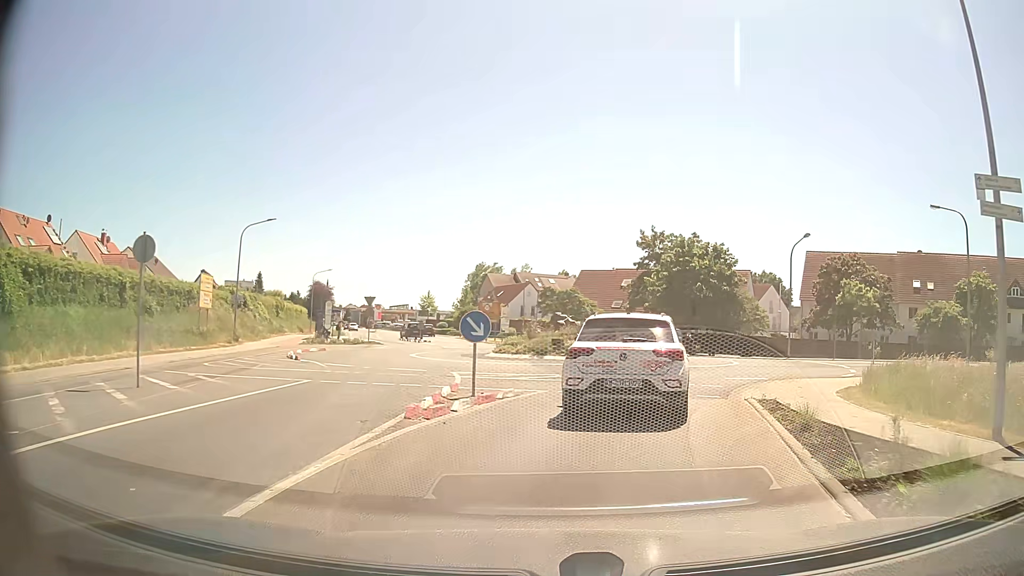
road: tertiary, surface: asphalt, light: Day
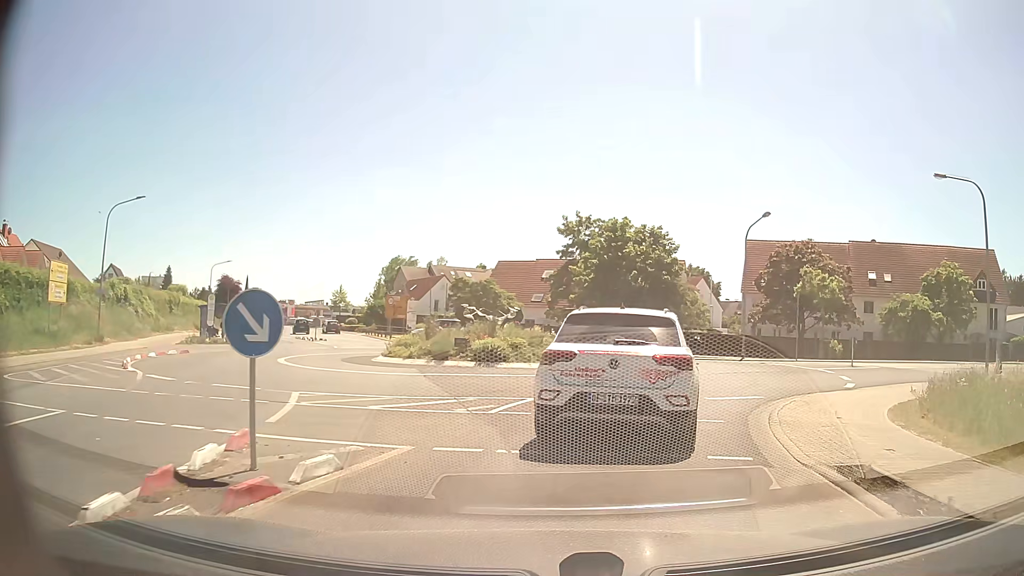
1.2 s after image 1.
(+0.4, +6.6) m; +7°
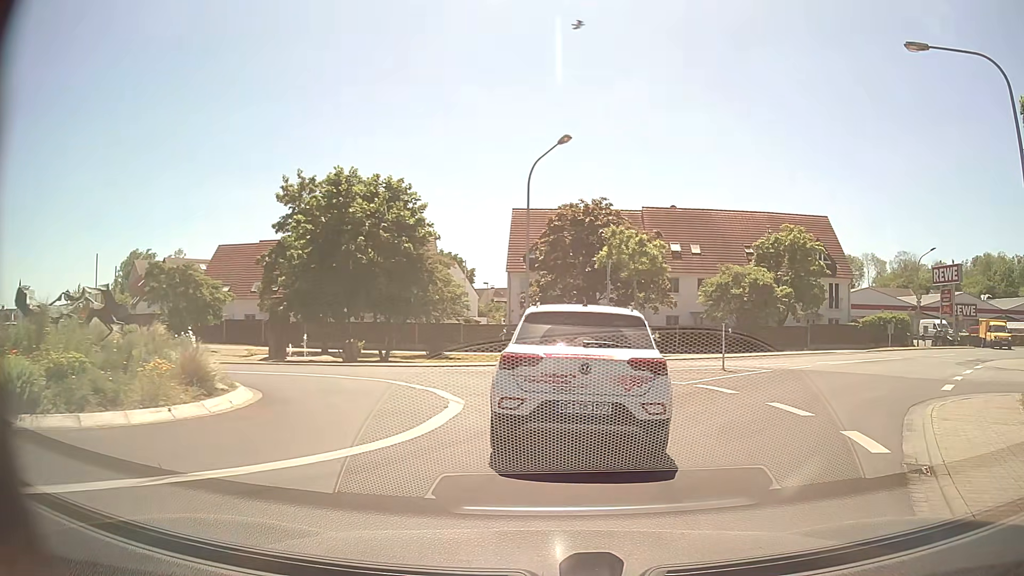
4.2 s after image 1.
(+2.0, +12.8) m; +21°
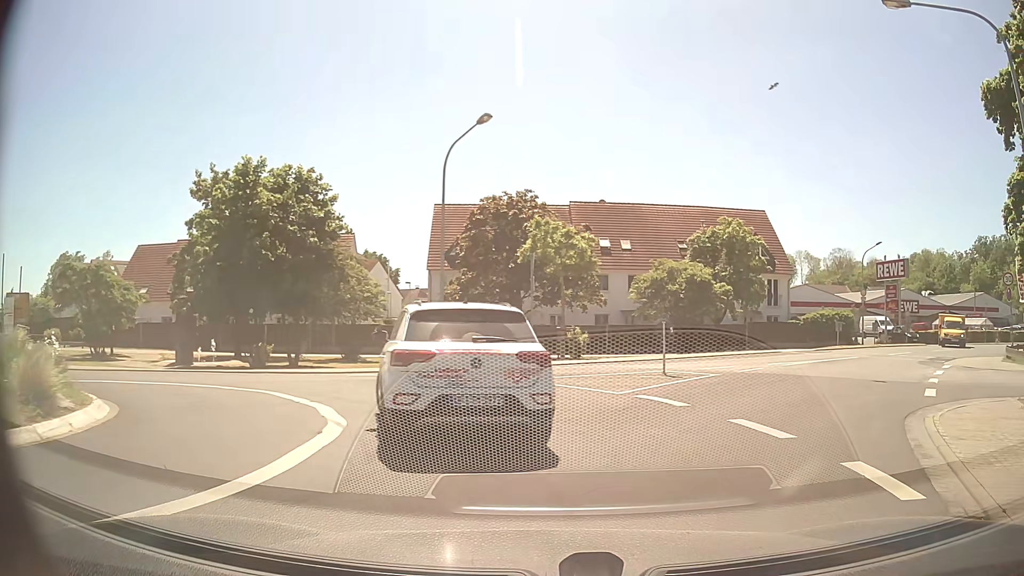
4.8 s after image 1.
(+0.1, +2.4) m; +6°
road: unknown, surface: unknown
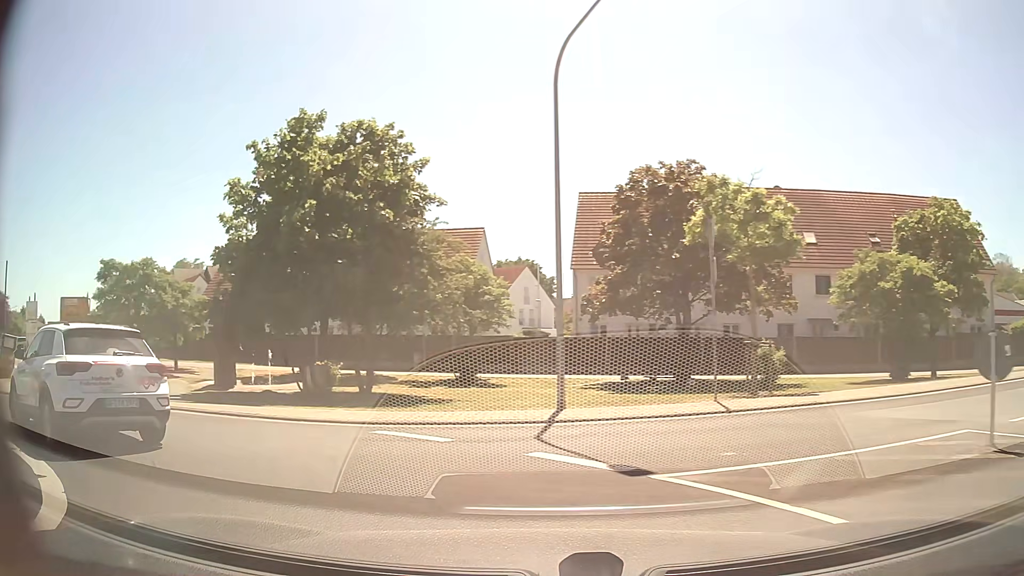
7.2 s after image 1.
(-0.1, +9.3) m; -13°
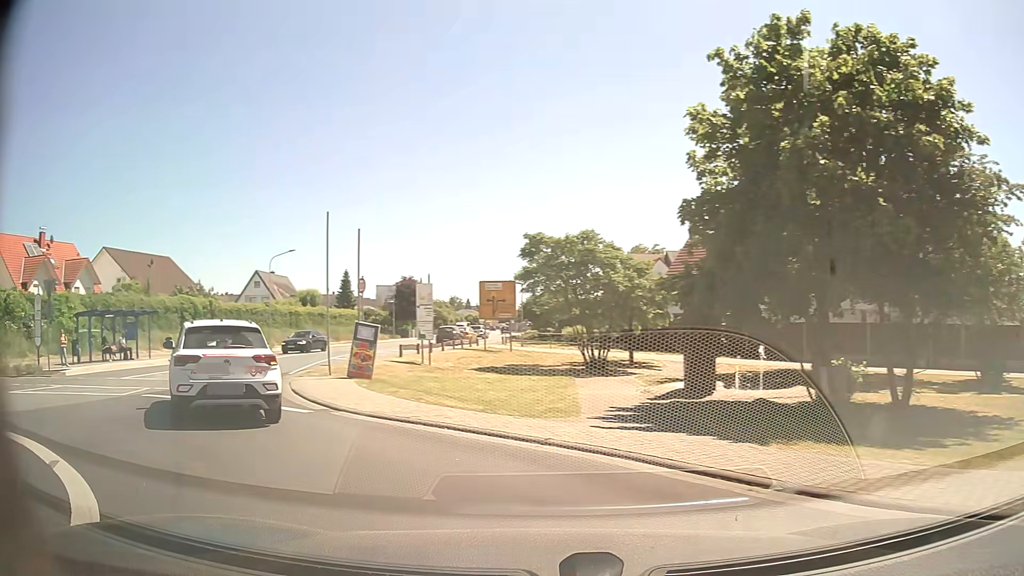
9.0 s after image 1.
(-2.1, +6.2) m; -40°
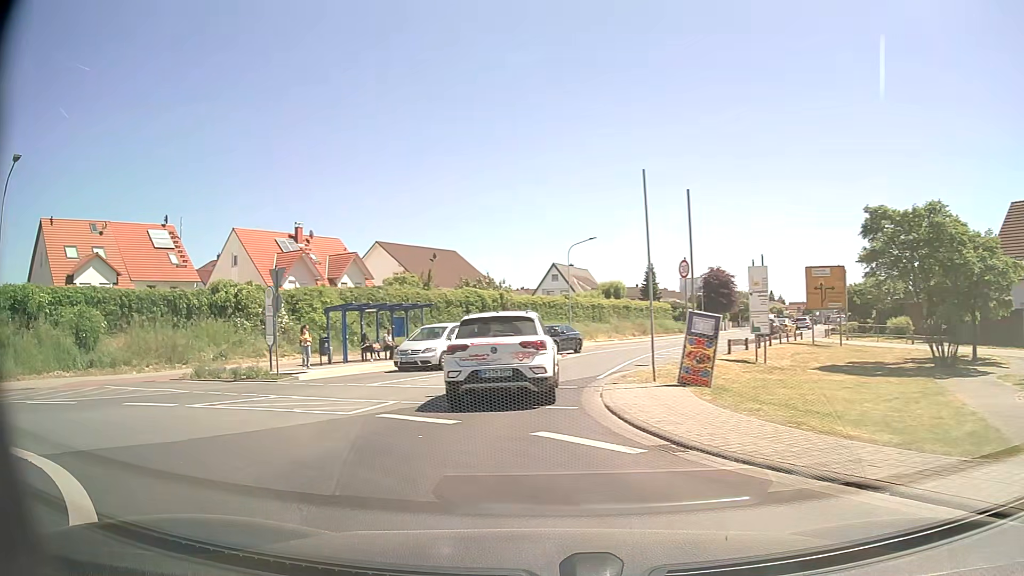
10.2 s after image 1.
(-1.0, +4.4) m; -24°
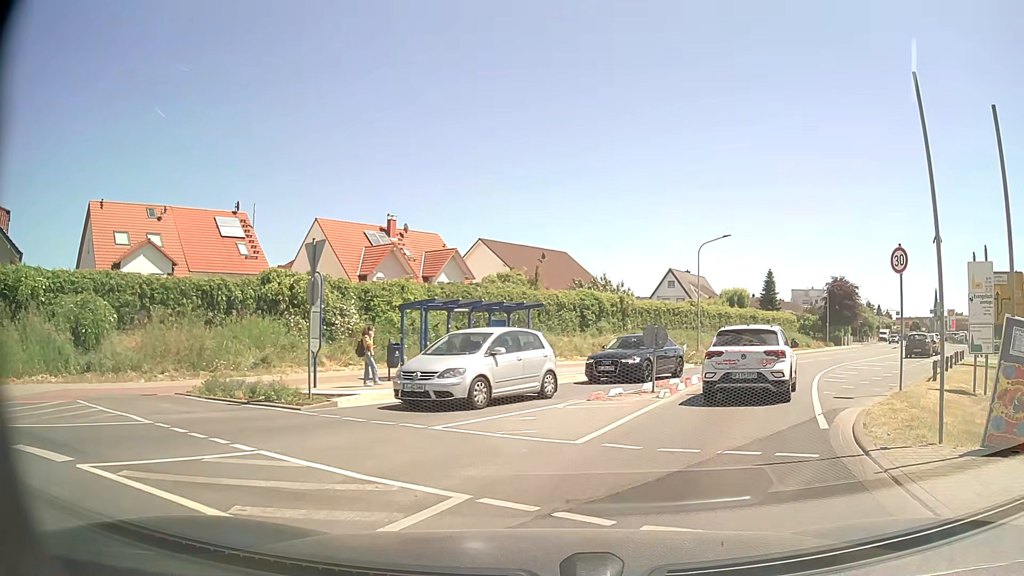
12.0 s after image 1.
(-1.1, +6.7) m; -10°
(+2, +10) (+6, +19) (+10, +28) (+16, +36) (+22, +44) (+28, +52) (+35, +59) (+42, +67) (+48, +74) (+54, +82) m
